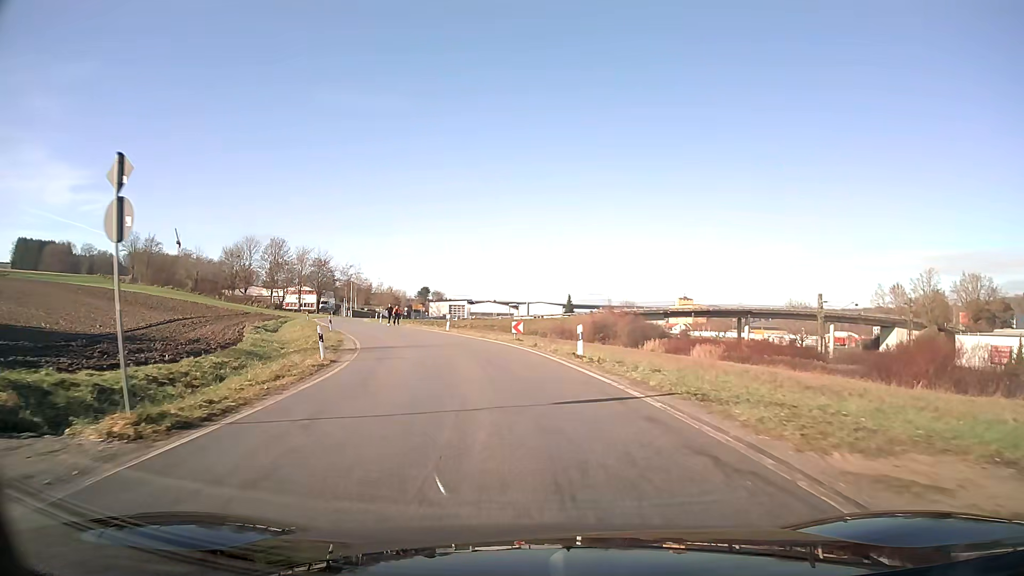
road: unclassified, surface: asphalt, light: Day
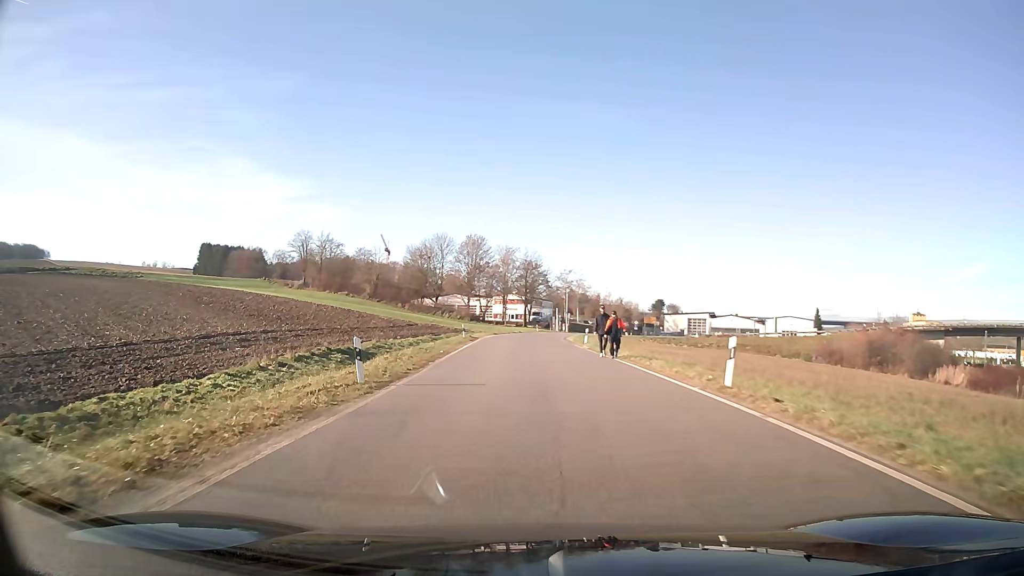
(-4.4, +28.2) m; -20°
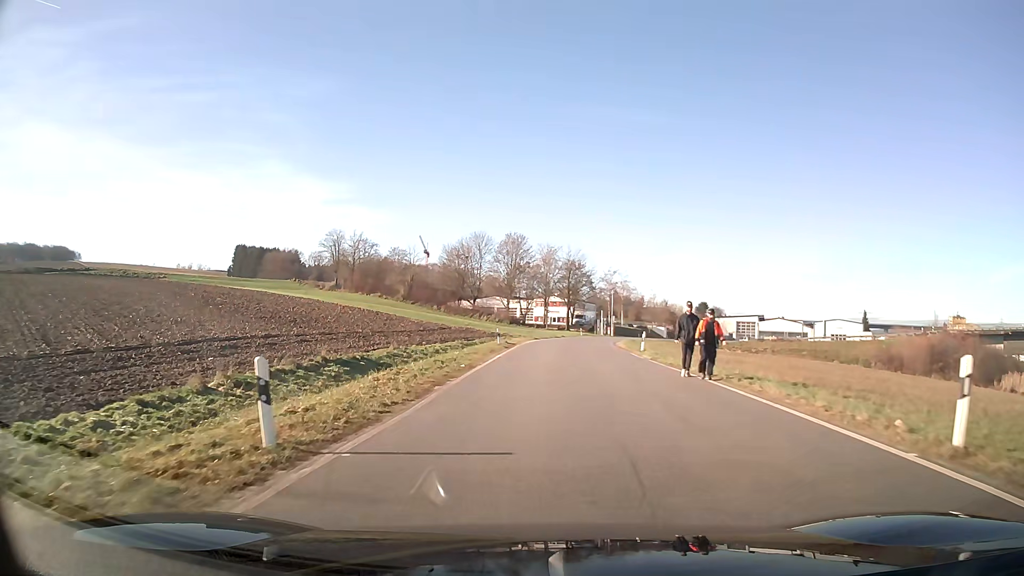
(-0.1, +6.8) m; -2°
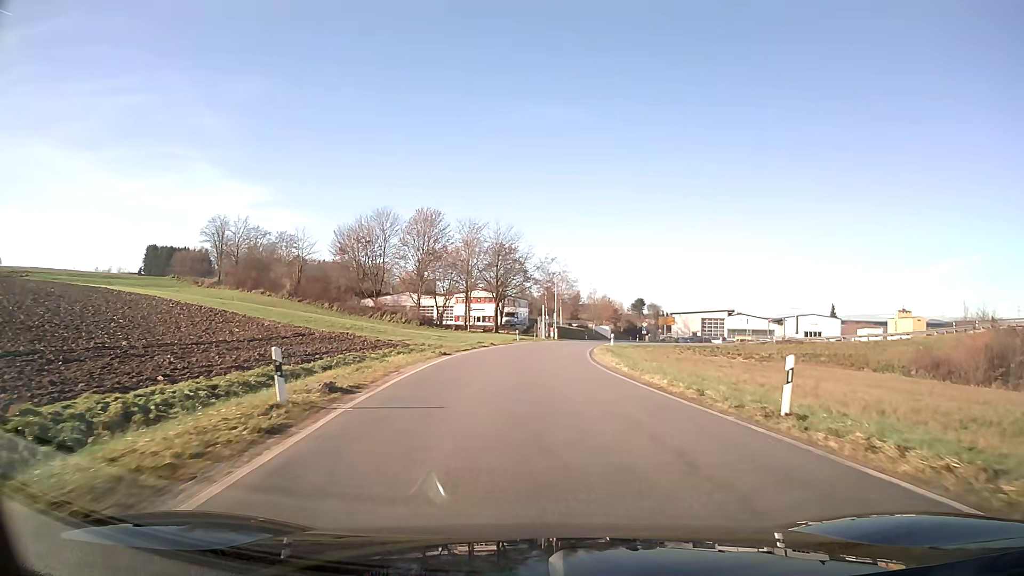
(+1.0, +27.5) m; +7°
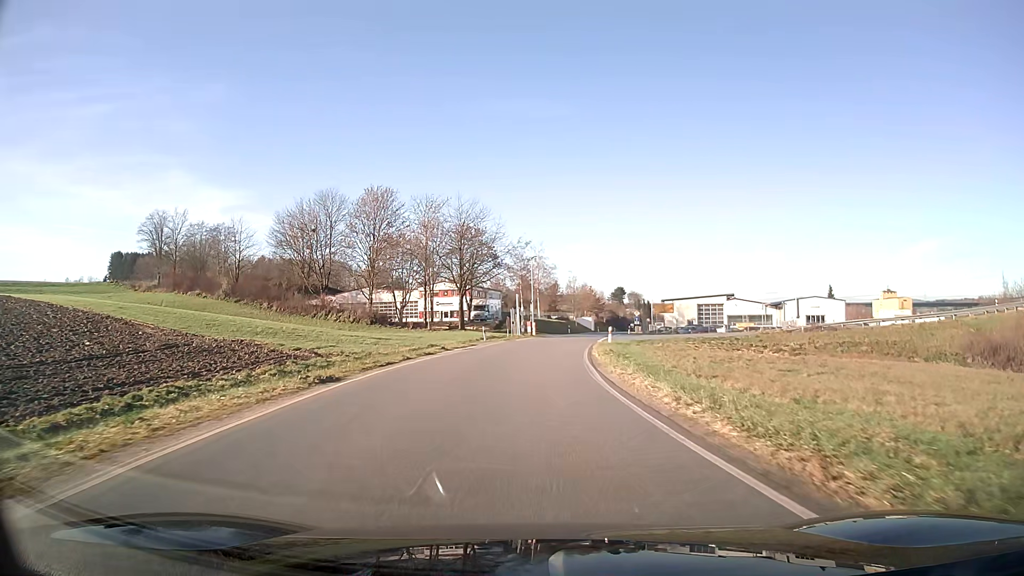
(+0.2, +14.5) m; +1°
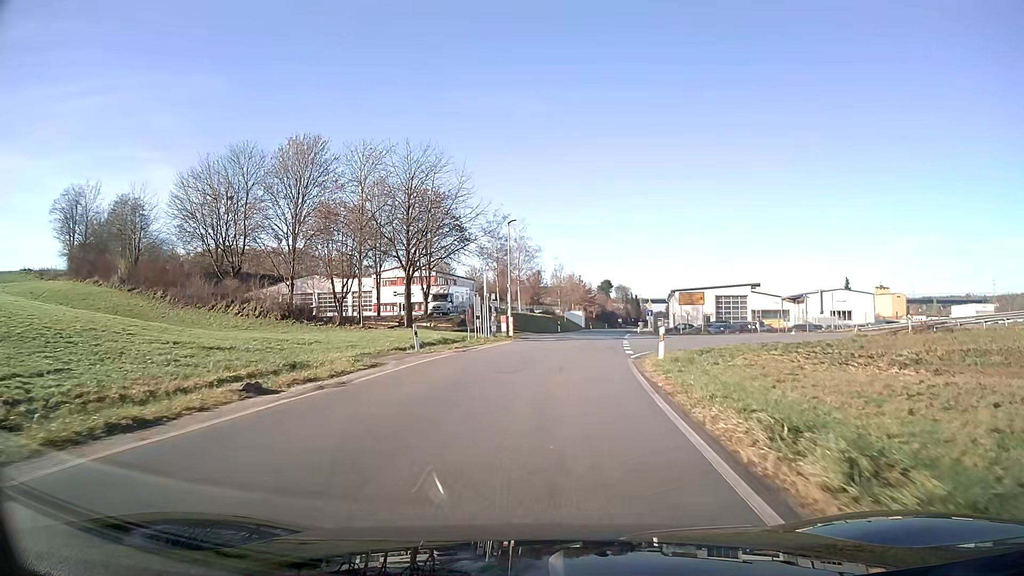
(+0.2, +21.4) m; +2°
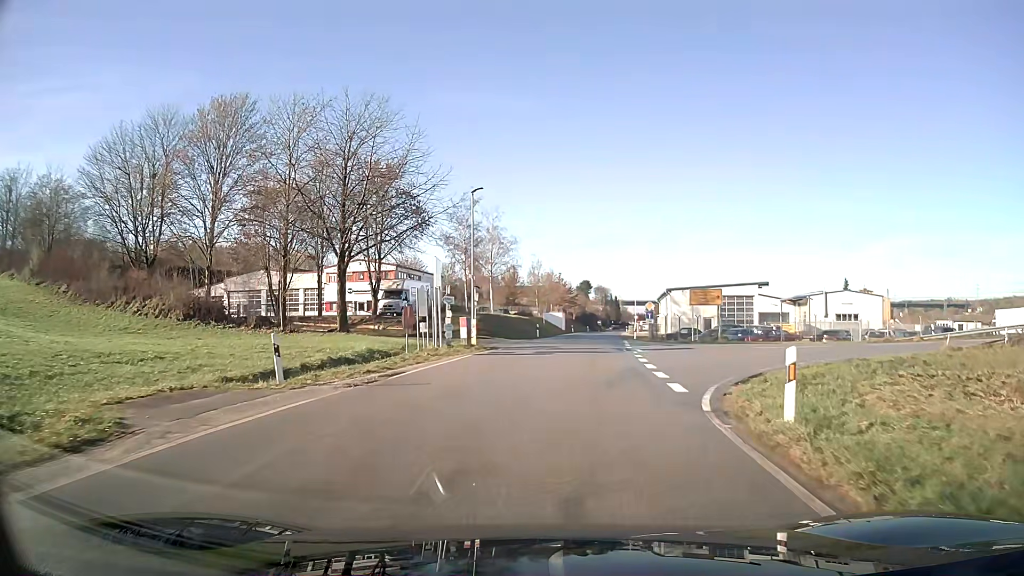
(+0.2, +11.8) m; +3°
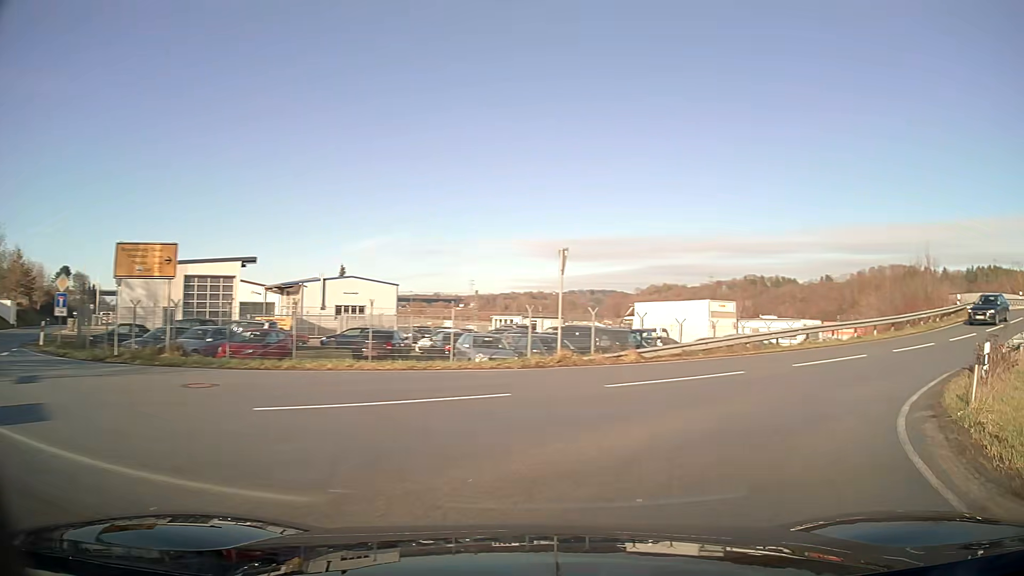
(+7.1, +22.7) m; +49°
(+3, +9) (+9, +17) (+17, +24) (+24, +30) (+32, +37) (+40, +43) (+47, +49) (+55, +56) (+63, +62) (+70, +69) m
